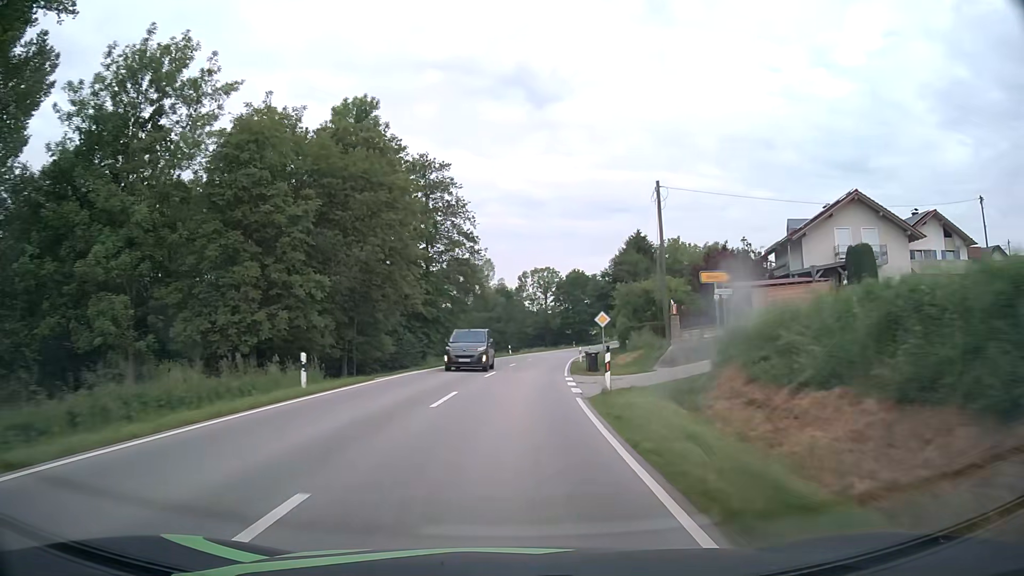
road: secondary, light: Day
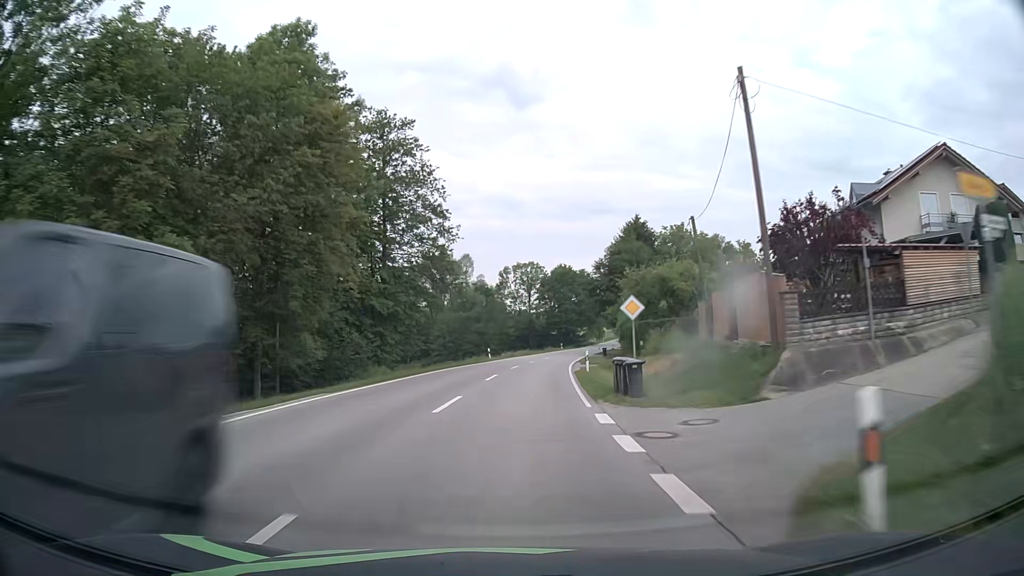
(+0.2, +12.6) m; +2°
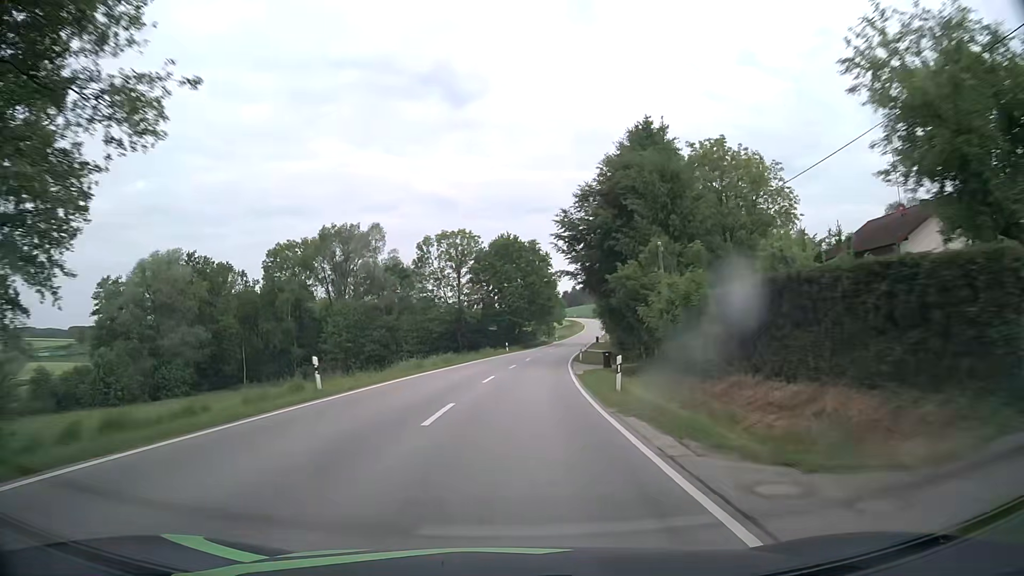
(+1.8, +37.8) m; +5°
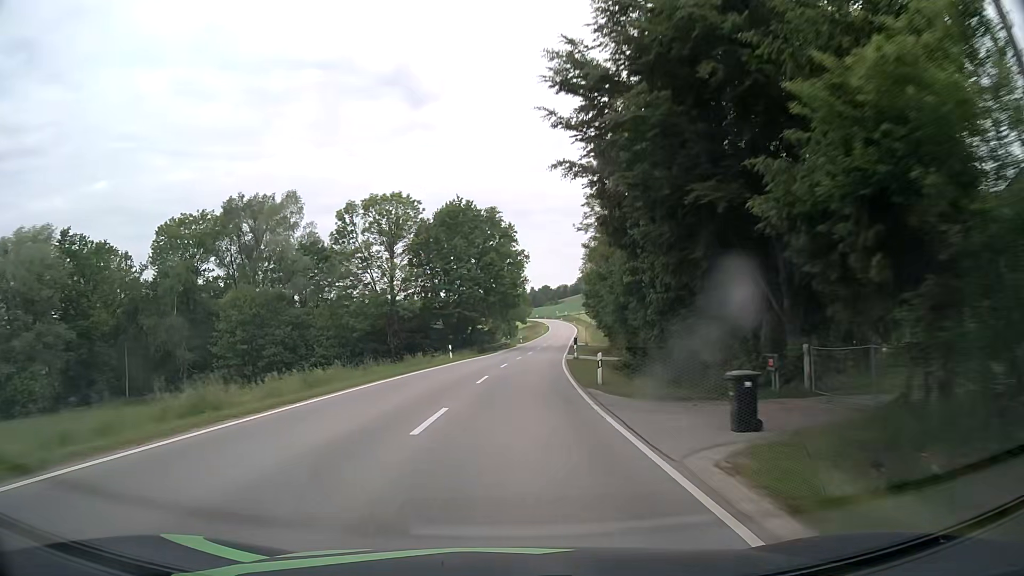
(+0.9, +25.2) m; +4°
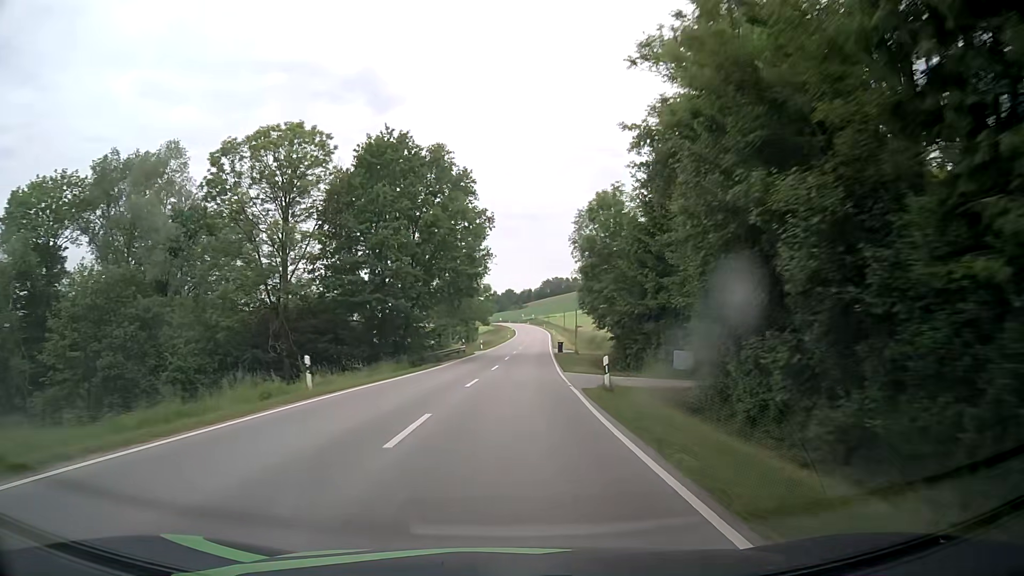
(+0.7, +25.1) m; +3°
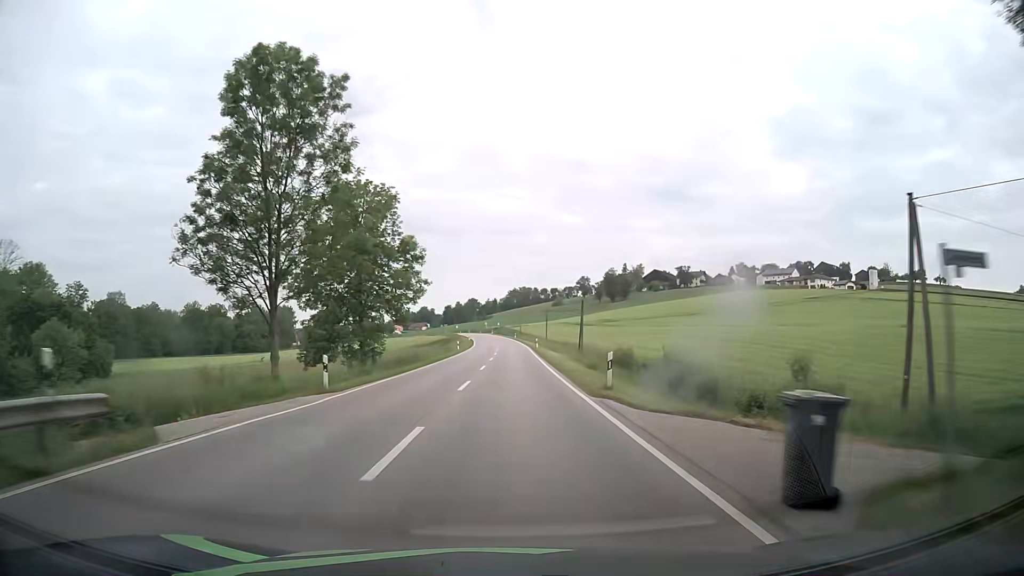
(+1.6, +49.9) m; +3°
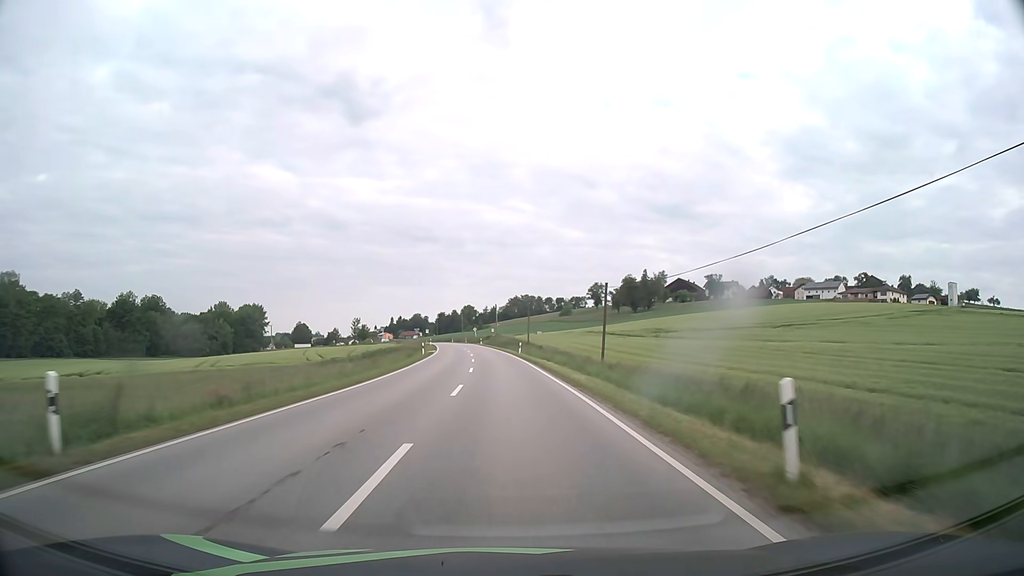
(+0.6, +61.8) m; 0°
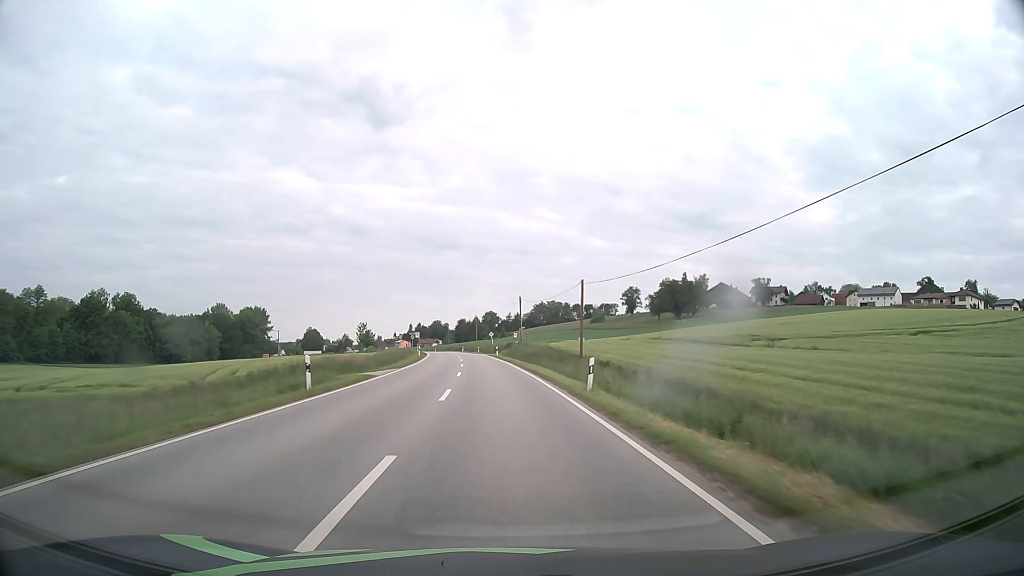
(-0.5, +37.0) m; -2°
(0, +10) (0, +20) (-1, +30) (-1, +40) (-2, +50) (-2, +60) (-3, +70) (-4, +80) (-6, +90) (-7, +100) m
